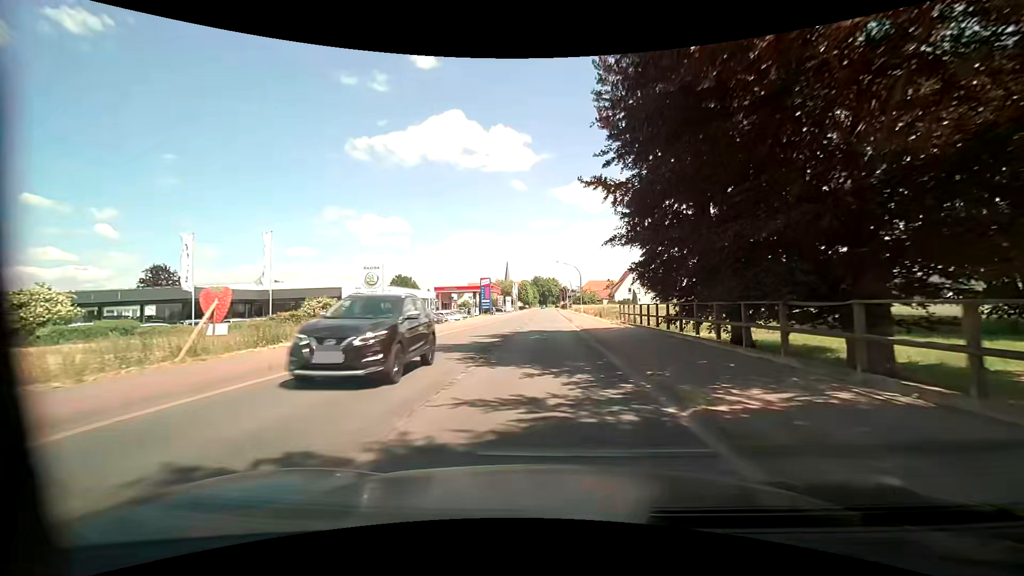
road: primary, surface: asphalt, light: Day
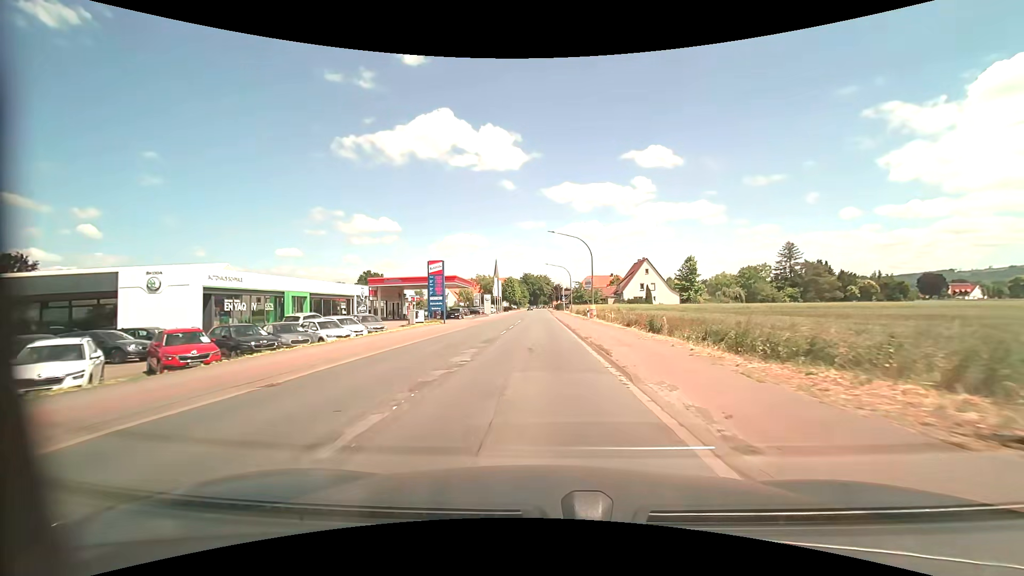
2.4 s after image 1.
(+0.4, +29.0) m; +1°
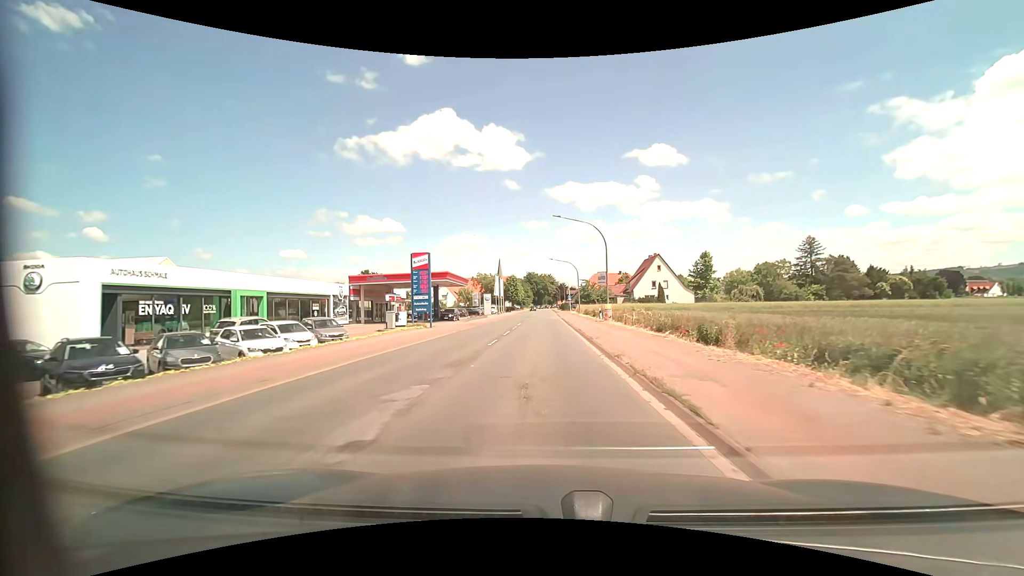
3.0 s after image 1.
(0.0, +7.3) m; -1°
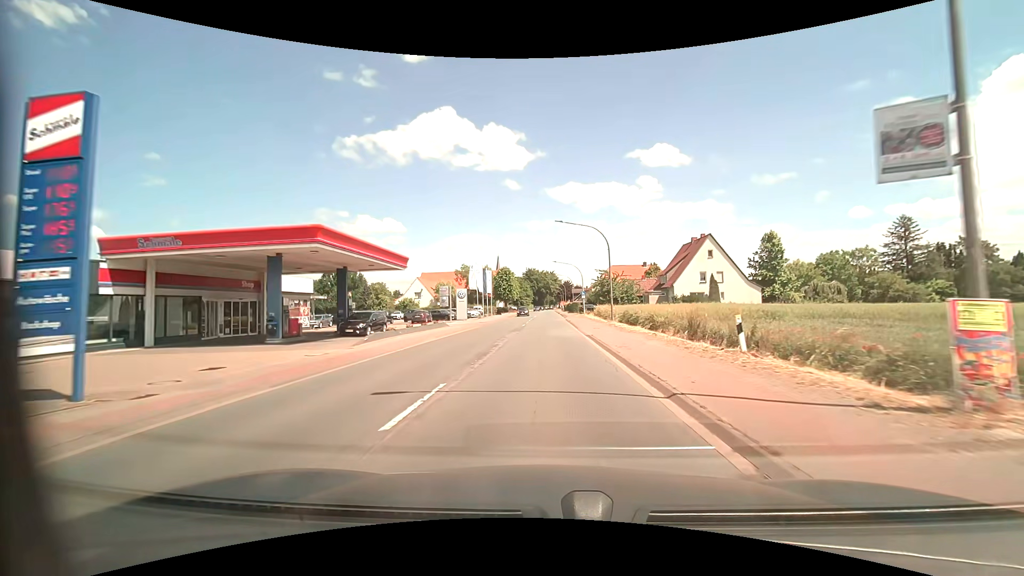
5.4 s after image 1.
(-0.2, +30.2) m; 0°
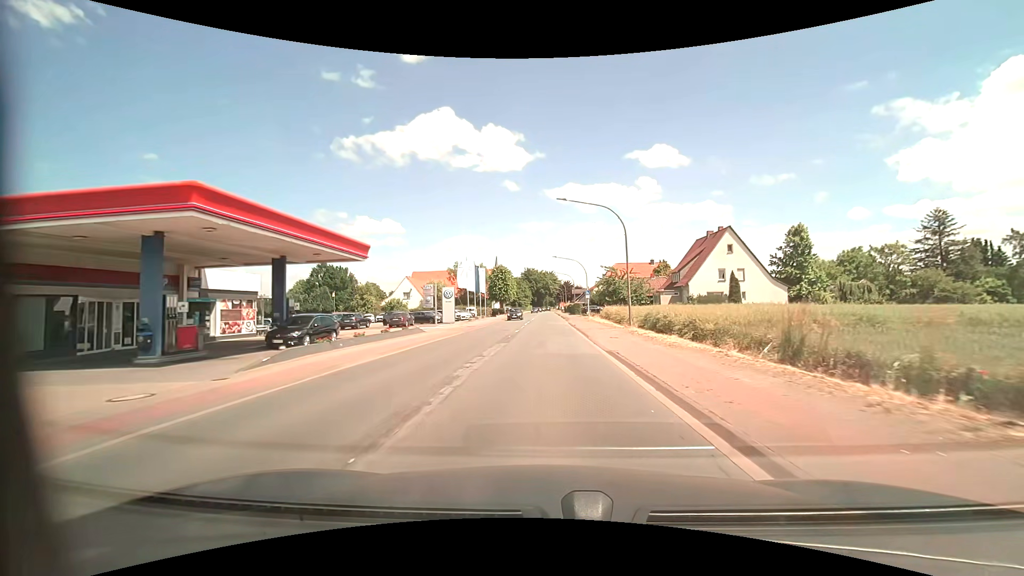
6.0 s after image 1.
(0.0, +7.9) m; 0°
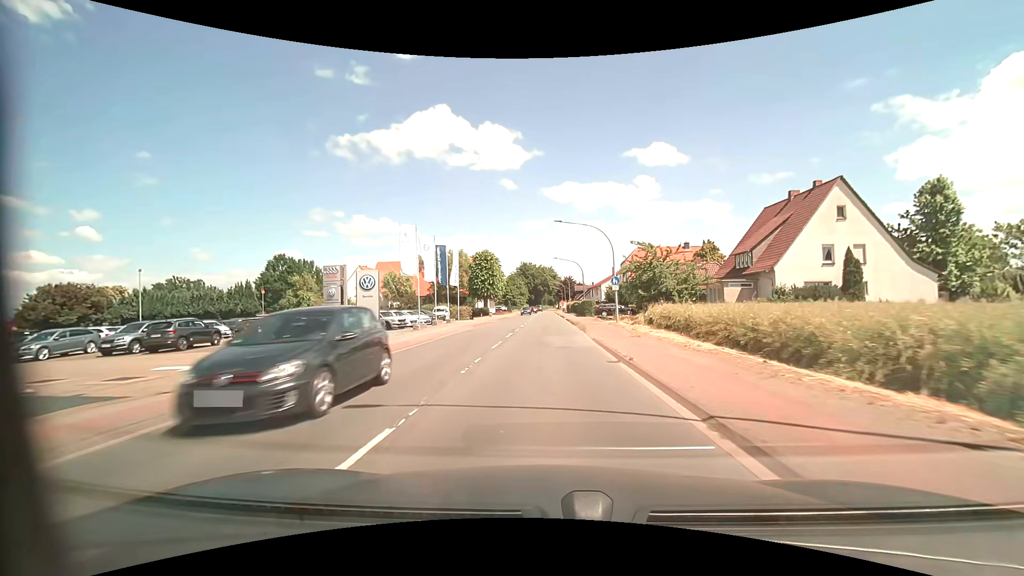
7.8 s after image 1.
(+0.1, +23.9) m; 0°
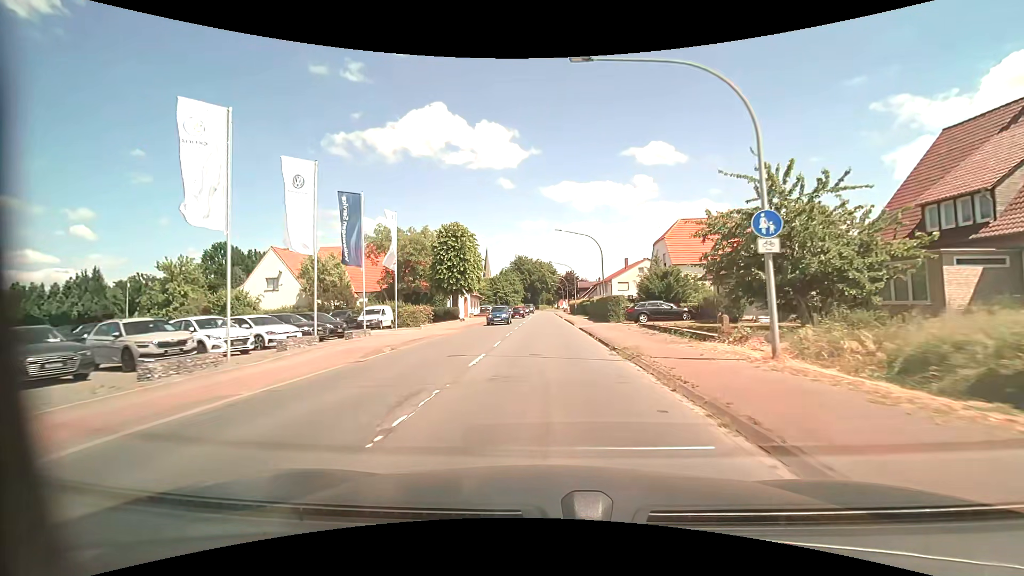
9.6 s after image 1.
(+0.1, +23.2) m; 0°
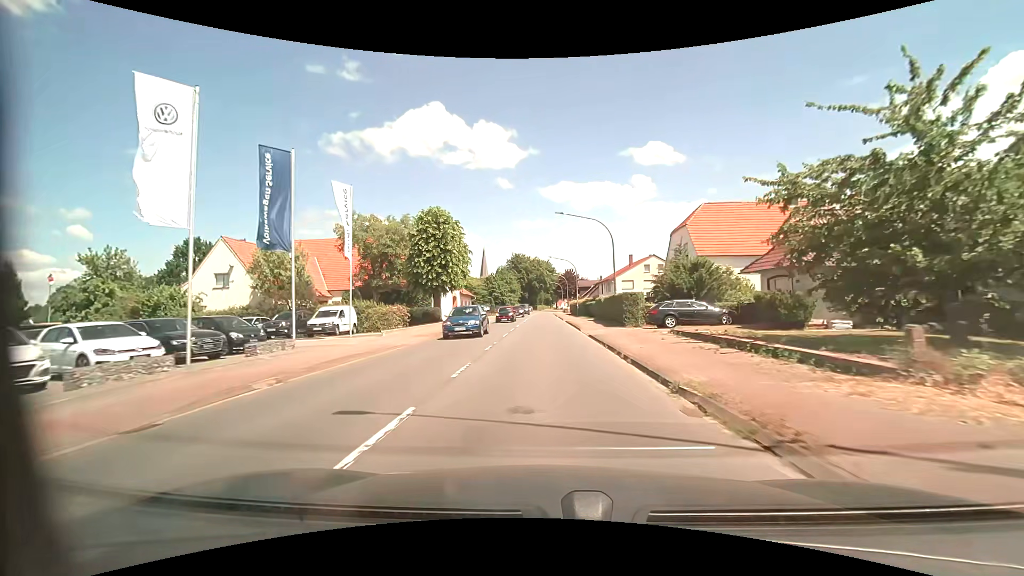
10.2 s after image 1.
(0.0, +7.6) m; 0°
(0, +10) (0, +20) (0, +30) (0, +40) (0, +50) (0, +60) (0, +70) (0, +80) (0, +90) (0, +100) m
